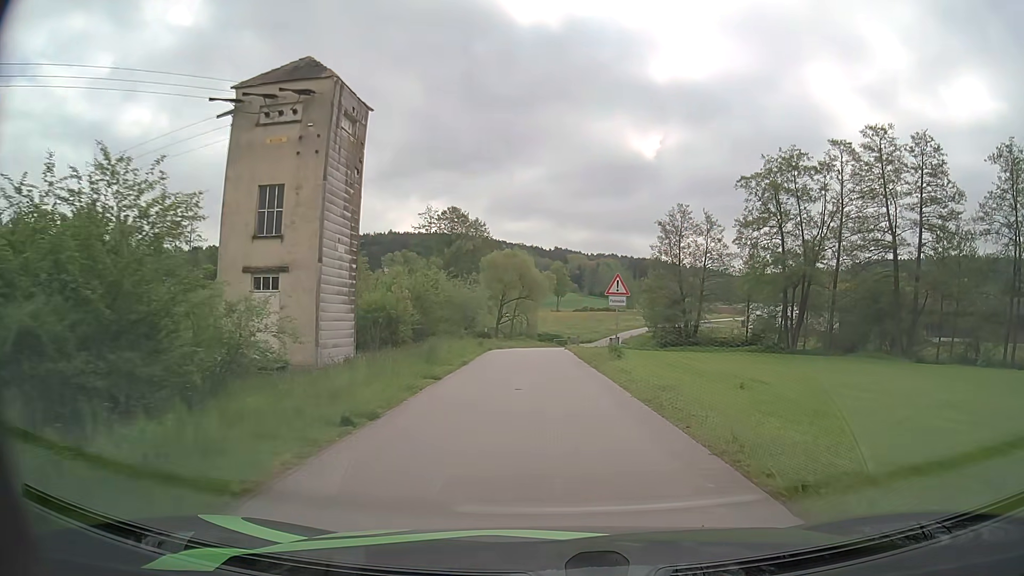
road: unclassified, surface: asphalt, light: Day
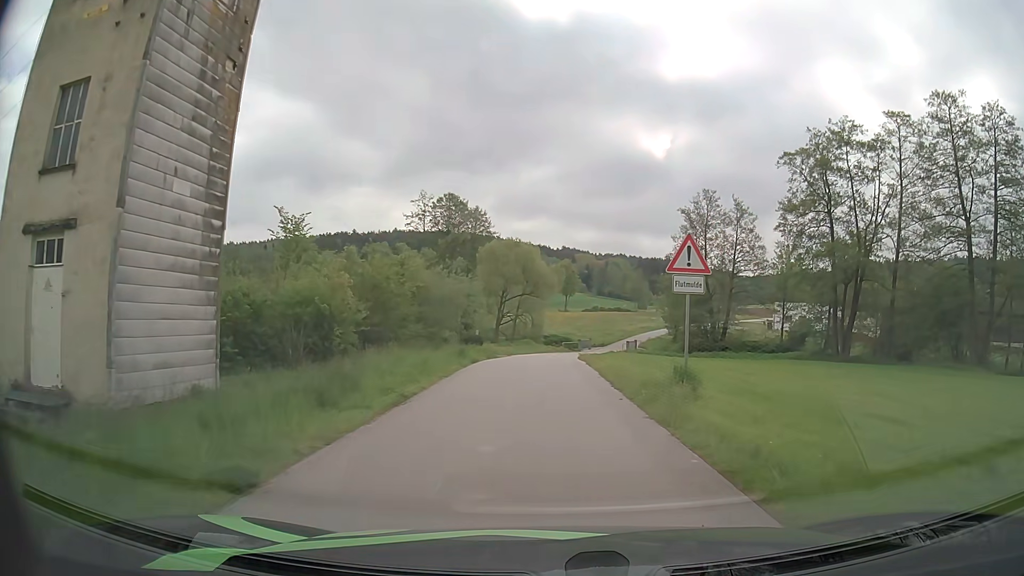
(0.0, +10.6) m; -1°
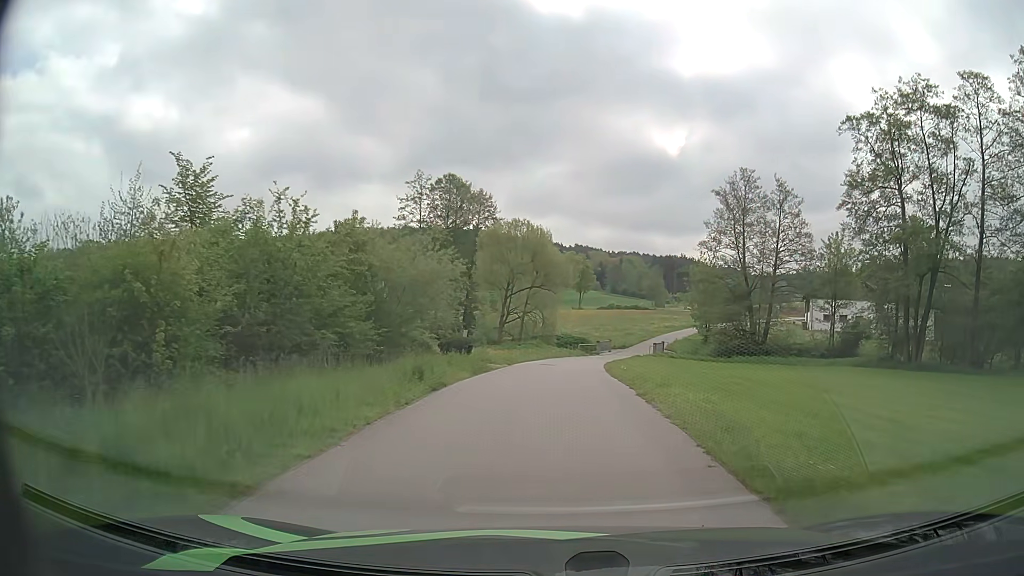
(-0.1, +10.7) m; -1°
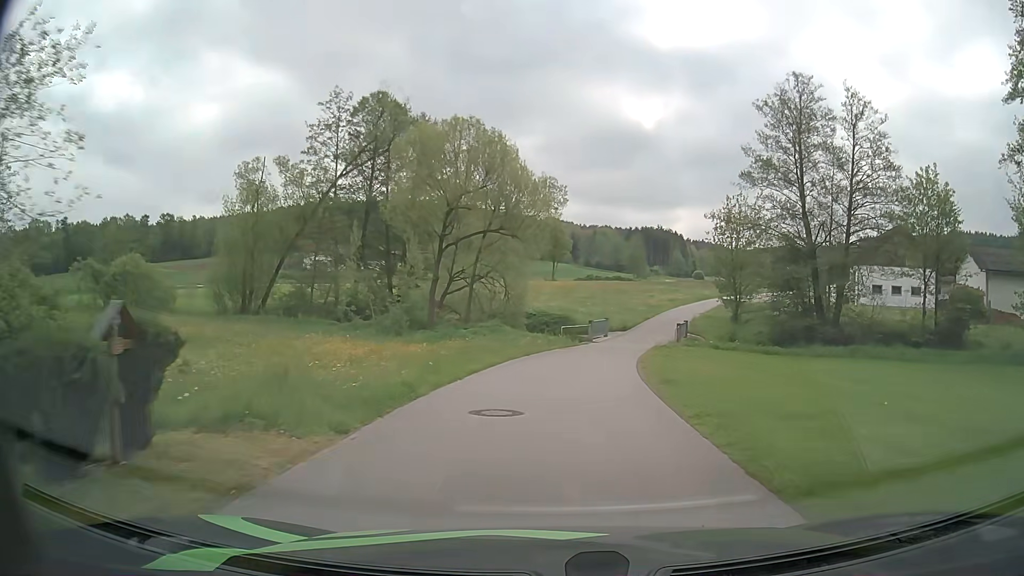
(+0.3, +22.3) m; +3°
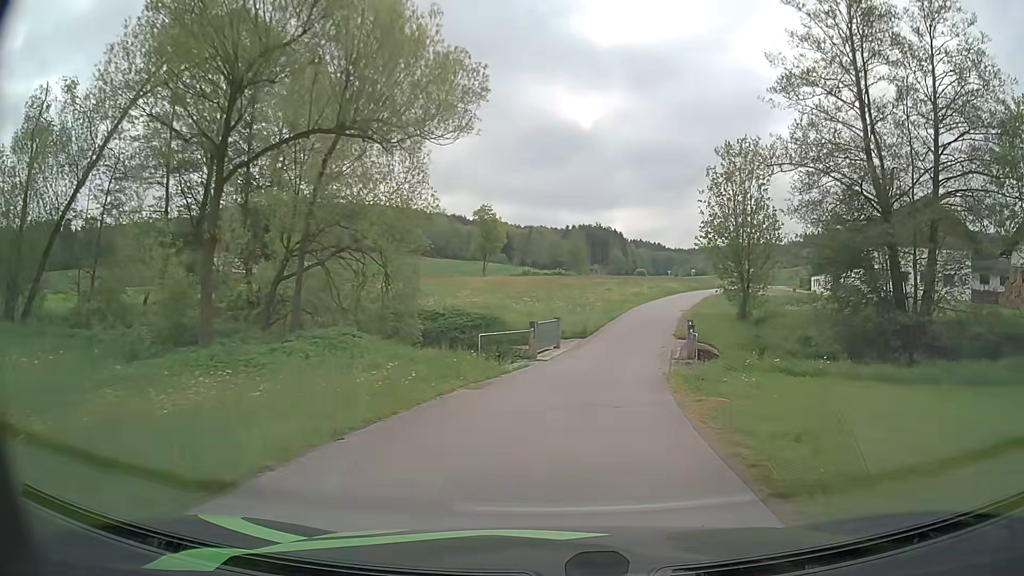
(+0.8, +17.9) m; +5°
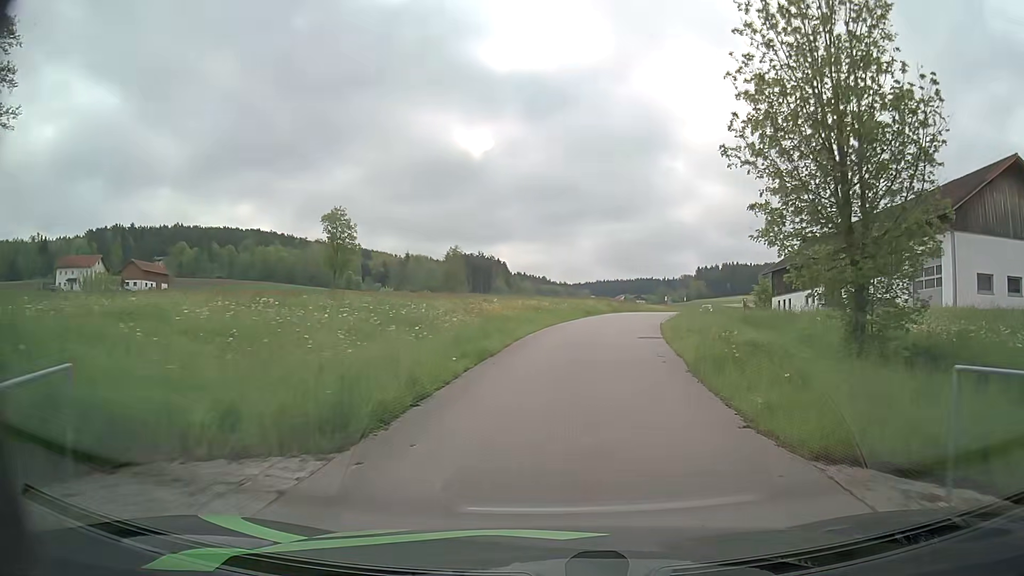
(+2.4, +25.4) m; +10°
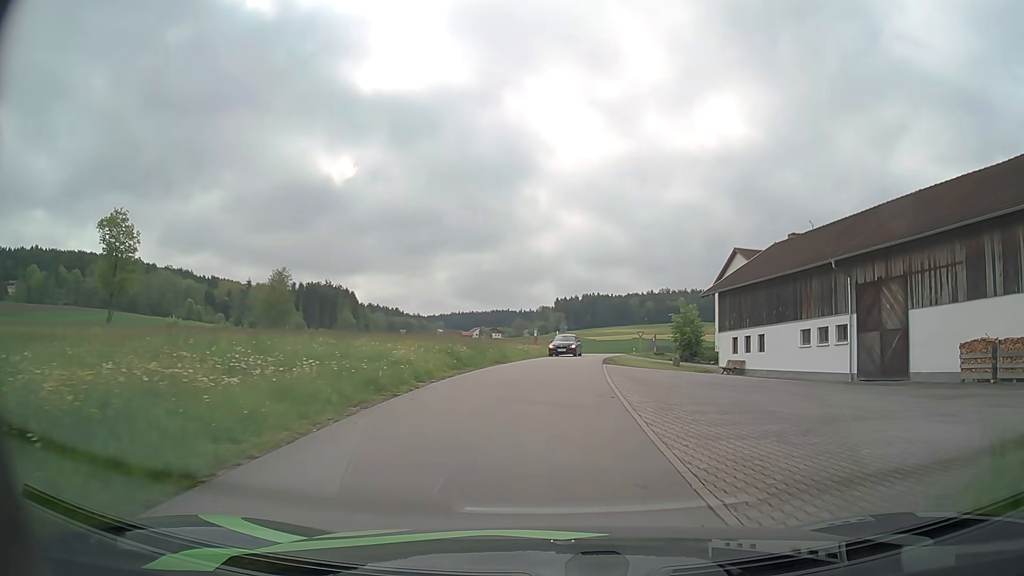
(+2.3, +24.1) m; +12°
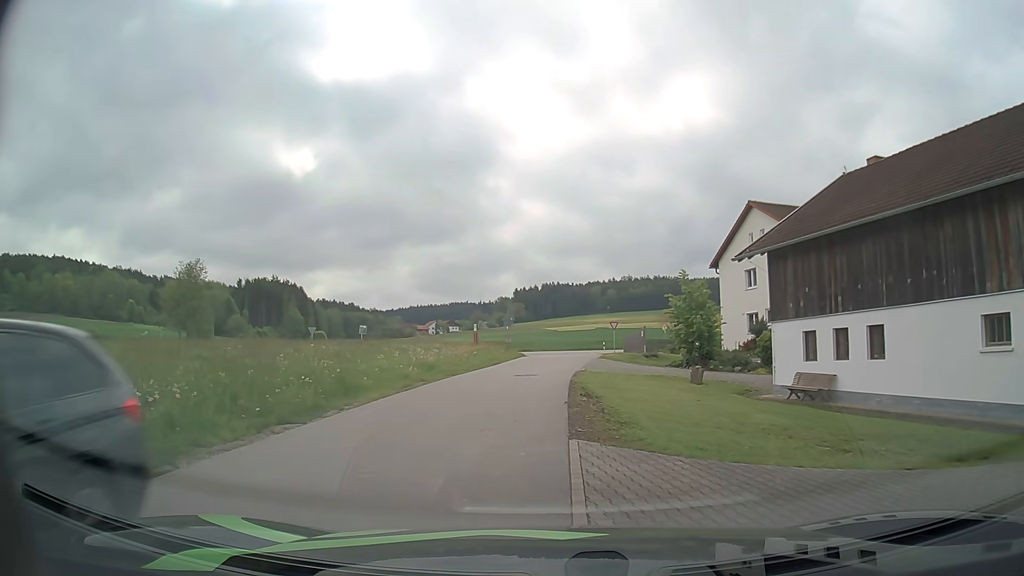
(+1.3, +17.9) m; +3°
